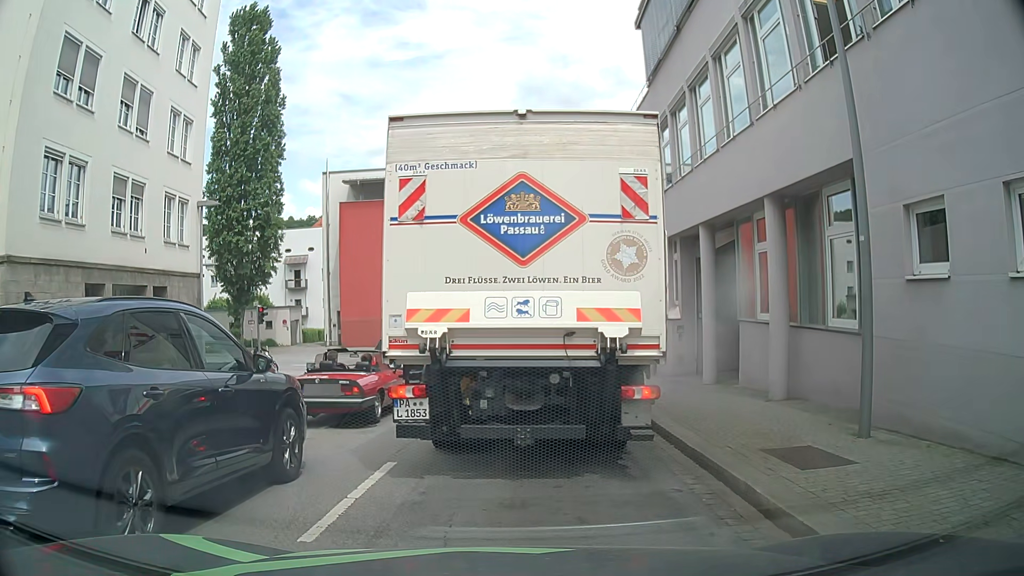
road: tertiary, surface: asphalt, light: Day
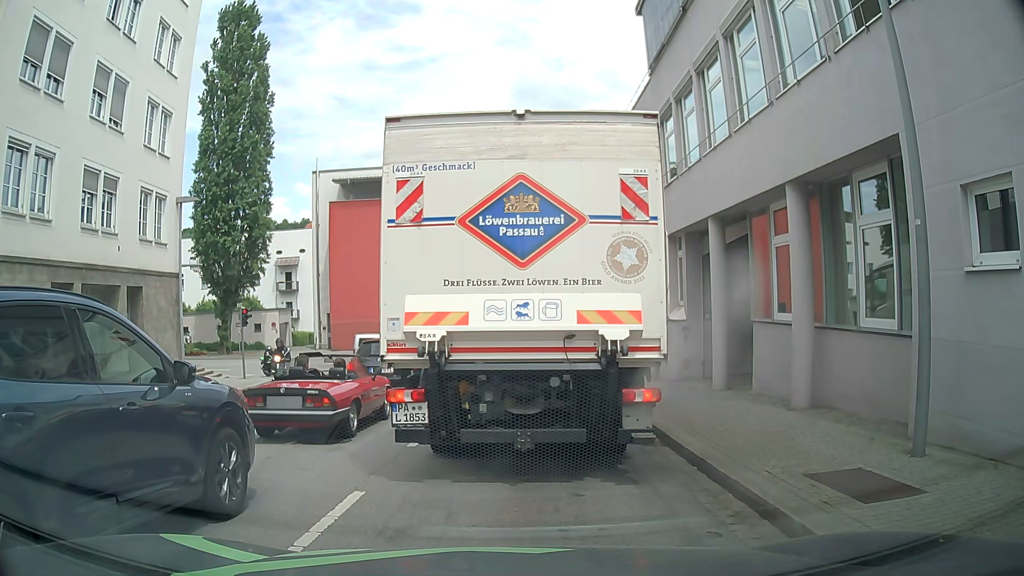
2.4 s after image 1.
(0.0, +1.3) m; +2°
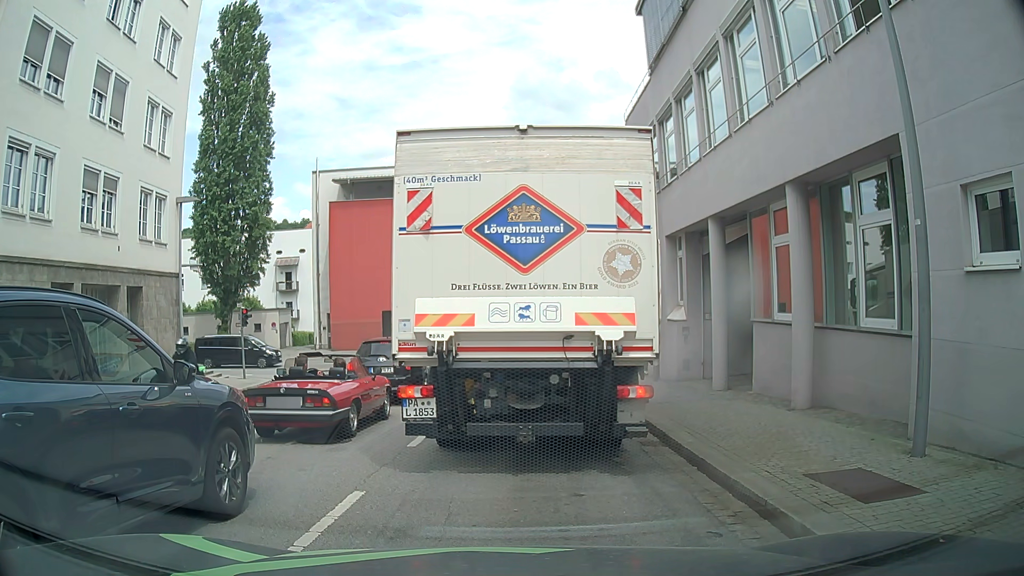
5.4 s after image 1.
(0.0, 0.0) m; 0°
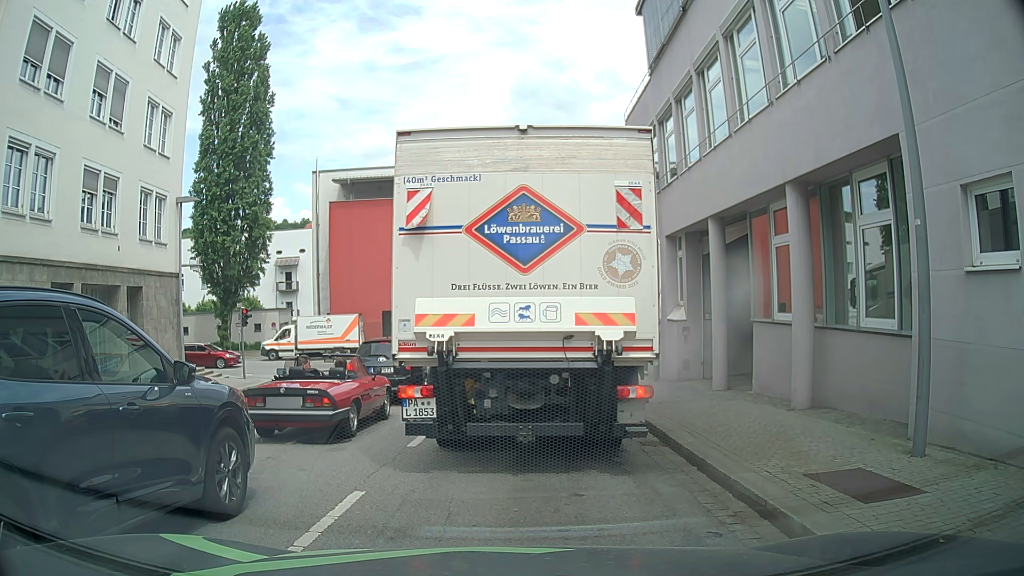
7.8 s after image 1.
(0.0, 0.0) m; 0°
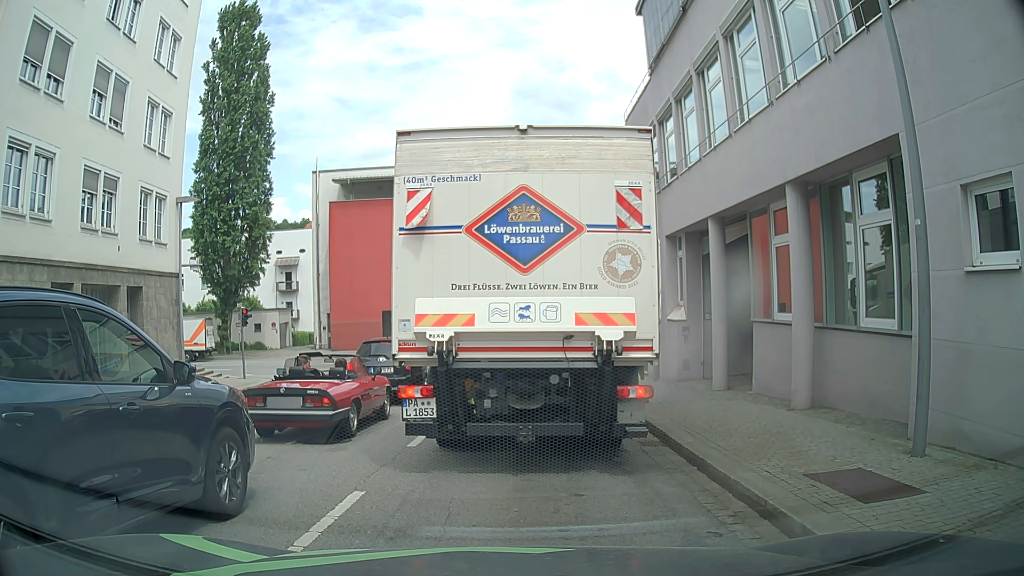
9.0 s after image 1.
(0.0, 0.0) m; 0°
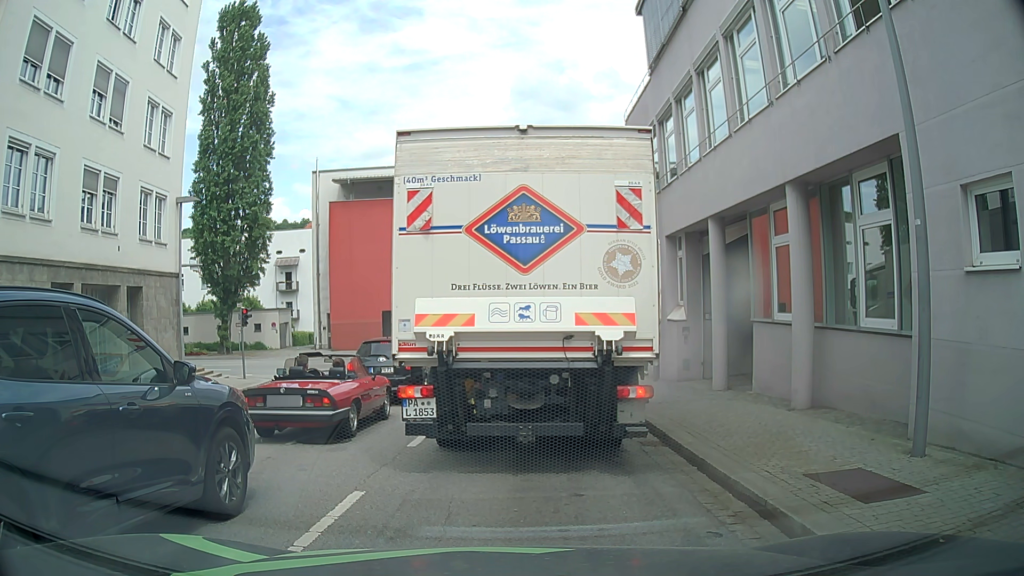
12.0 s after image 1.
(0.0, 0.0) m; 0°
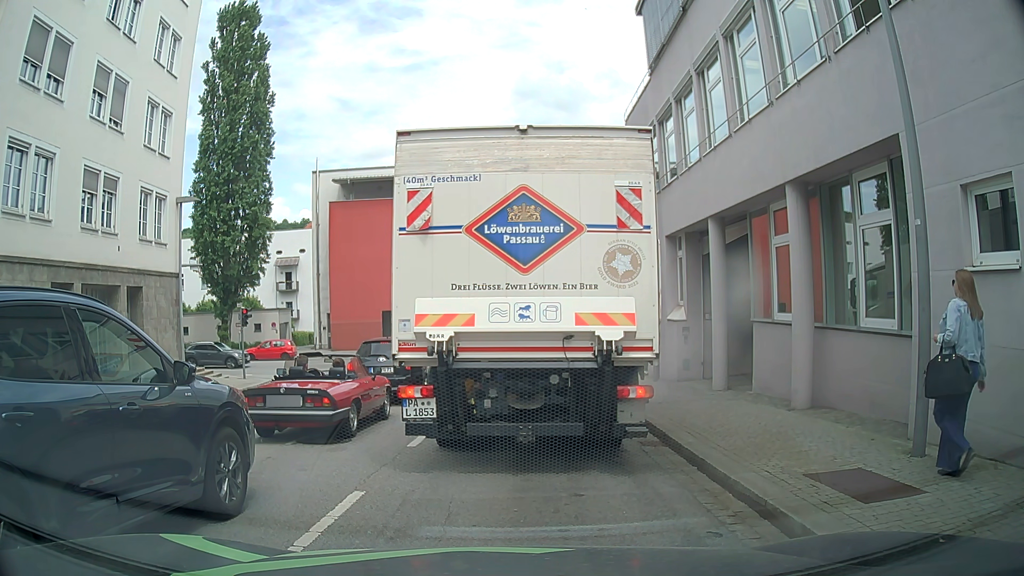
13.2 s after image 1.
(0.0, 0.0) m; 0°
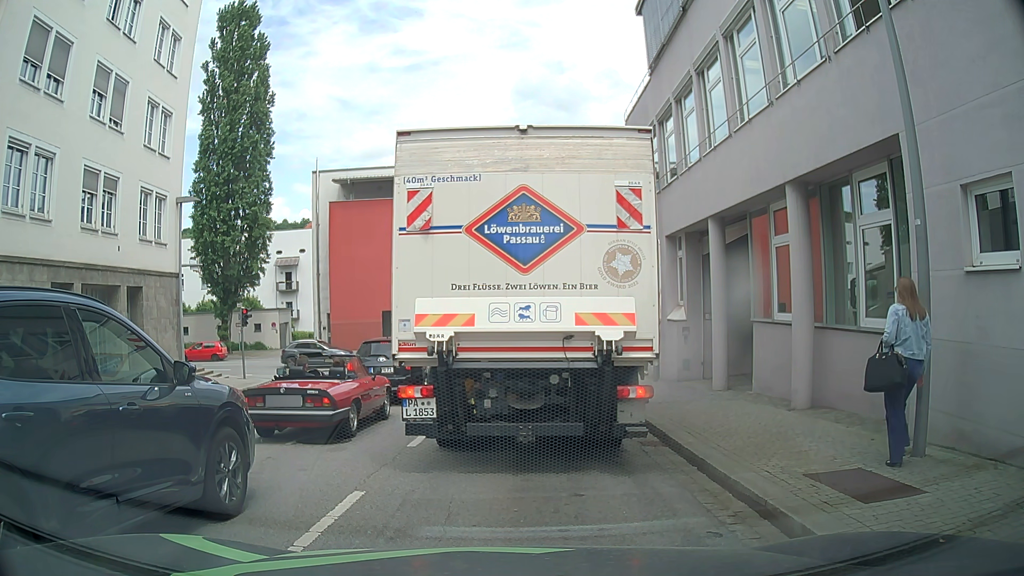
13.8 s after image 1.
(0.0, 0.0) m; 0°
